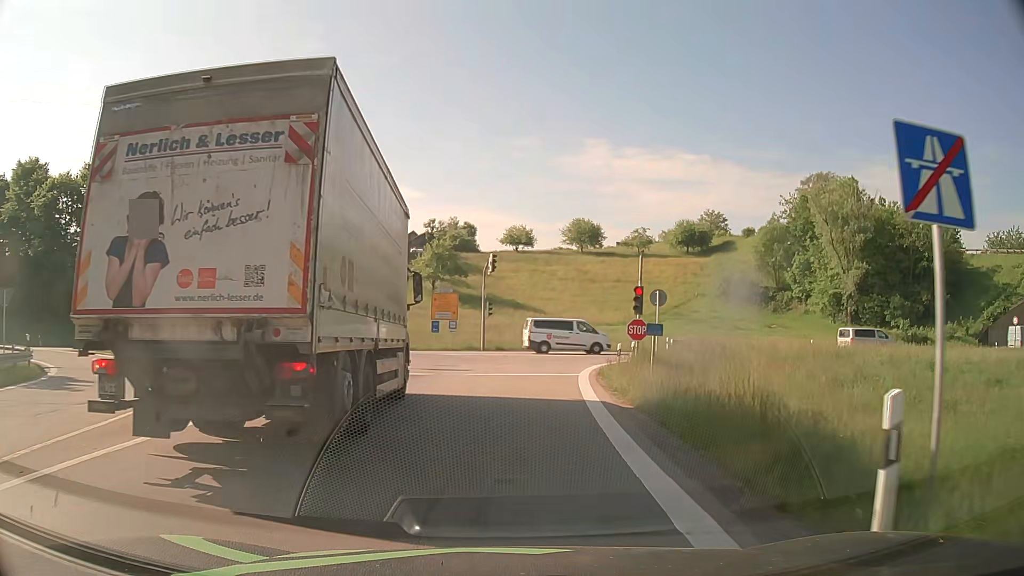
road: motorway_link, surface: asphalt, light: Day
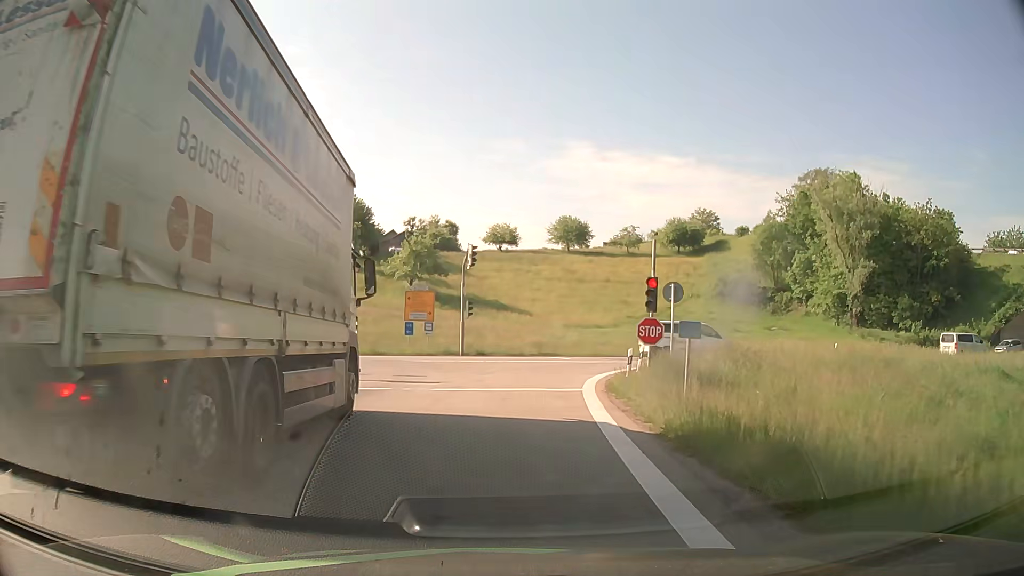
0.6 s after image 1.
(0.0, +5.2) m; +1°
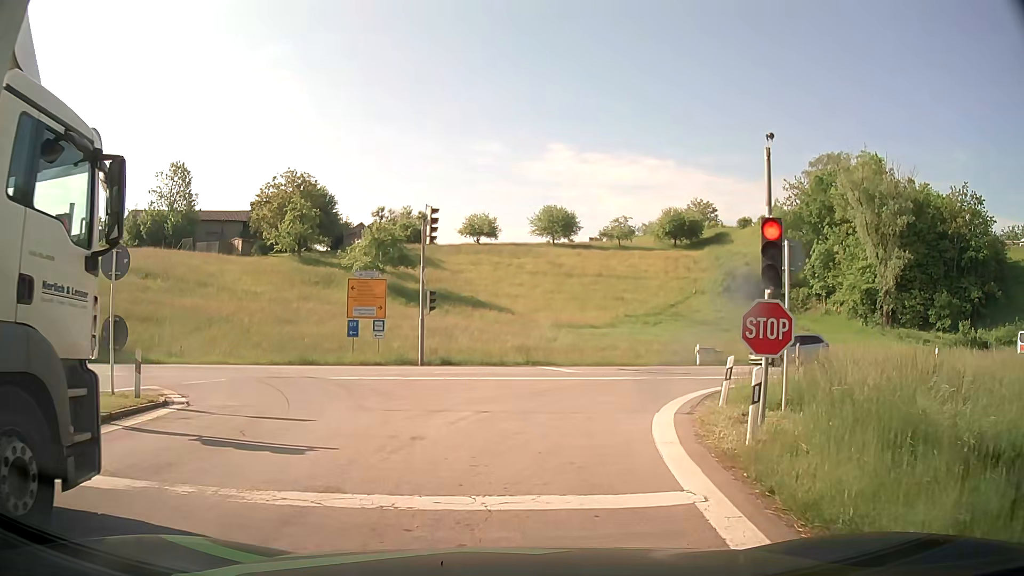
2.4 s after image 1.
(+0.2, +10.9) m; 0°
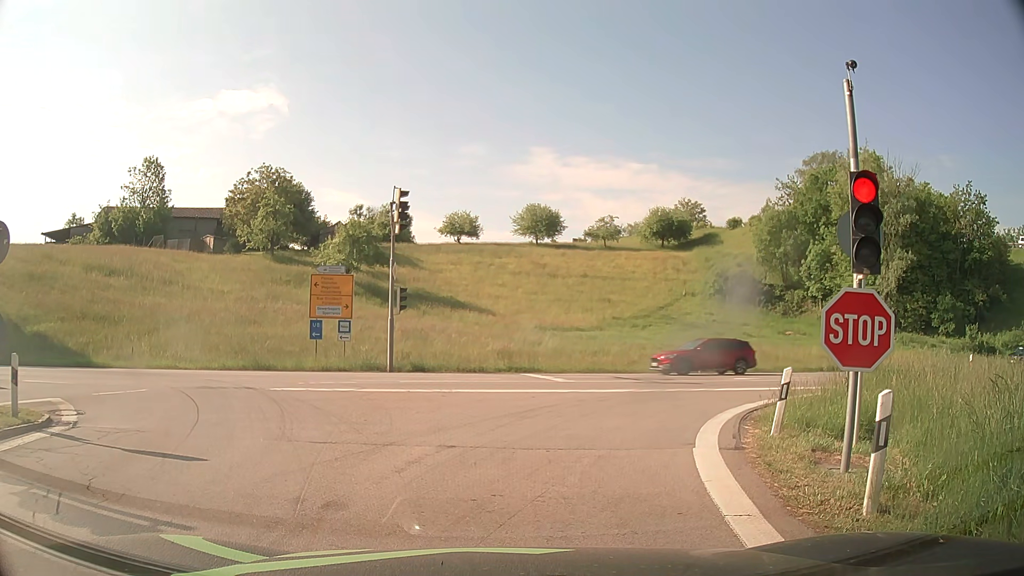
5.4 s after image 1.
(+0.1, +3.3) m; +2°
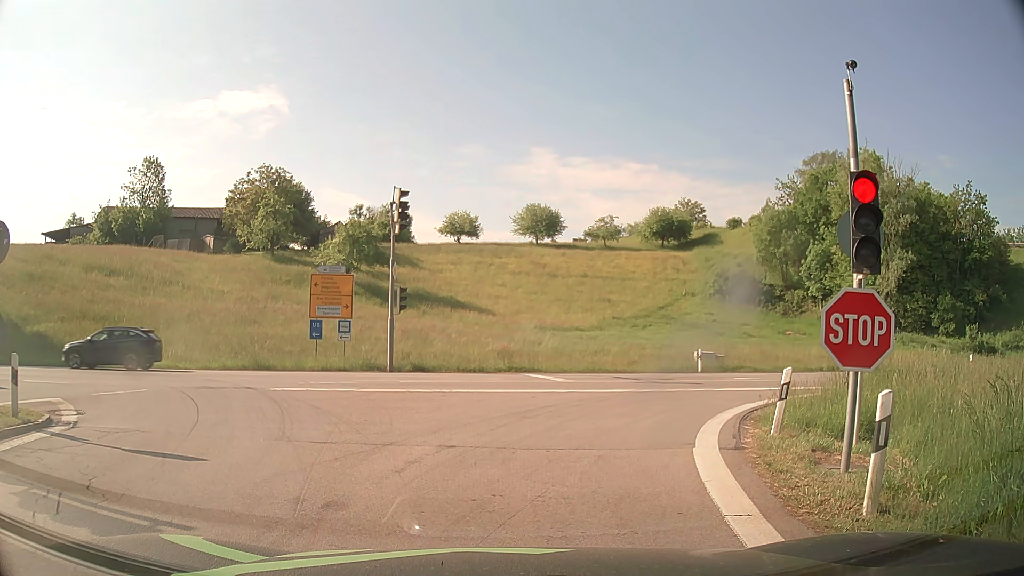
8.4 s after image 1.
(0.0, 0.0) m; 0°
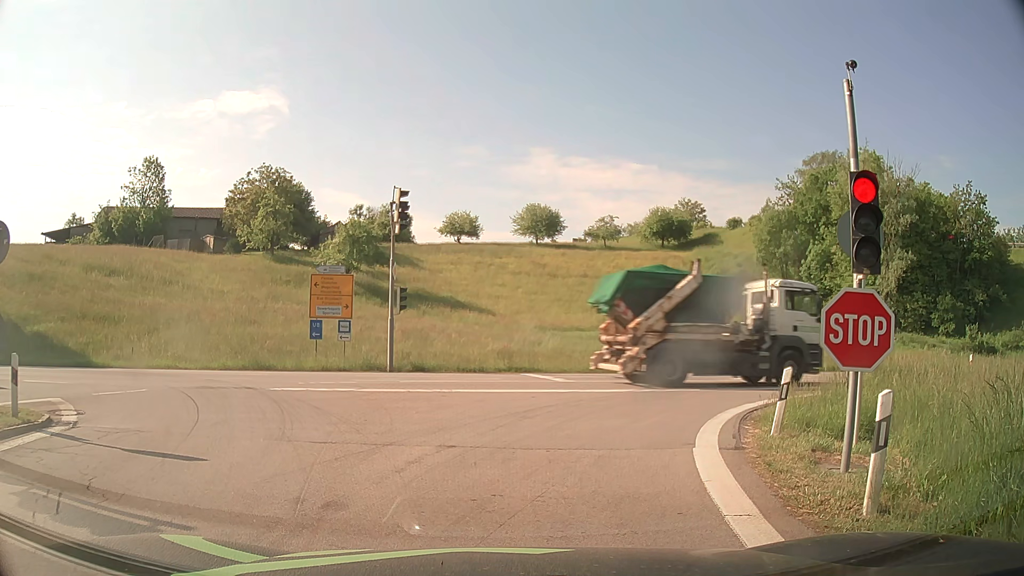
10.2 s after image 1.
(0.0, 0.0) m; 0°
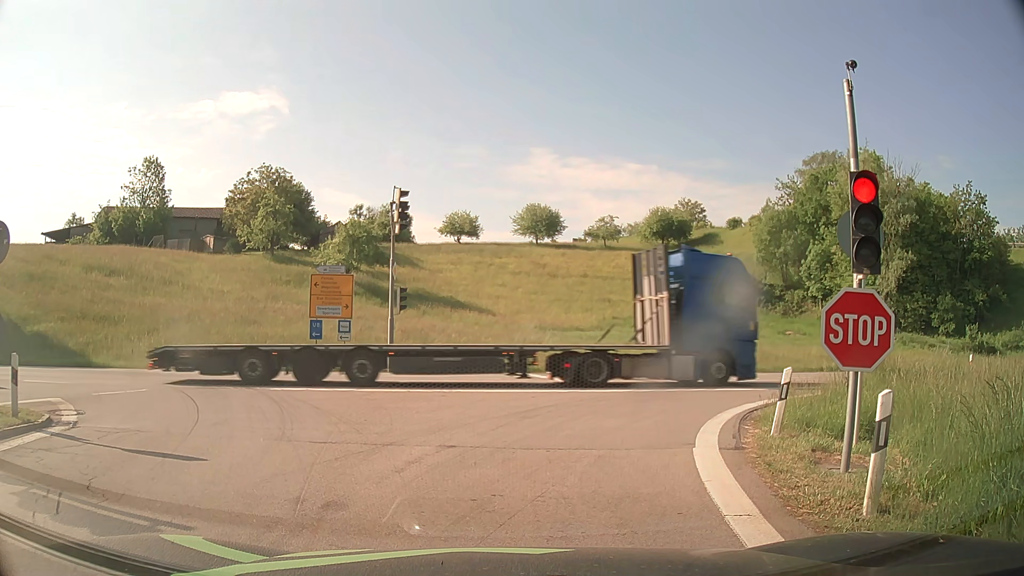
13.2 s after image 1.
(0.0, 0.0) m; 0°
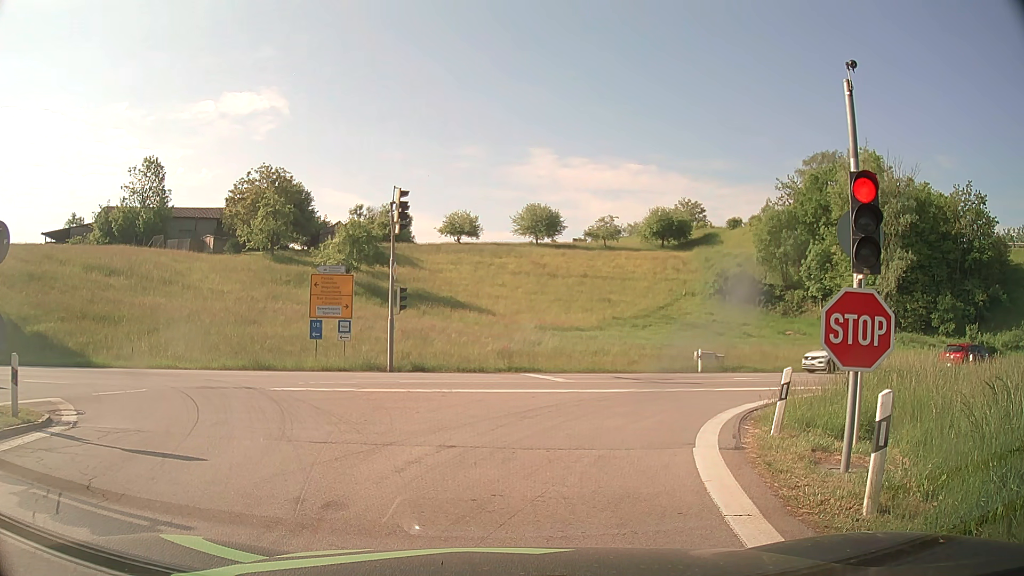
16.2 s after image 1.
(0.0, 0.0) m; 0°
(+1, +10) (+5, +19) (+14, +24) (+24, +26) (+33, +28) (+43, +30) (+53, +32) (+63, +35) (+72, +38) (+82, +41) m
